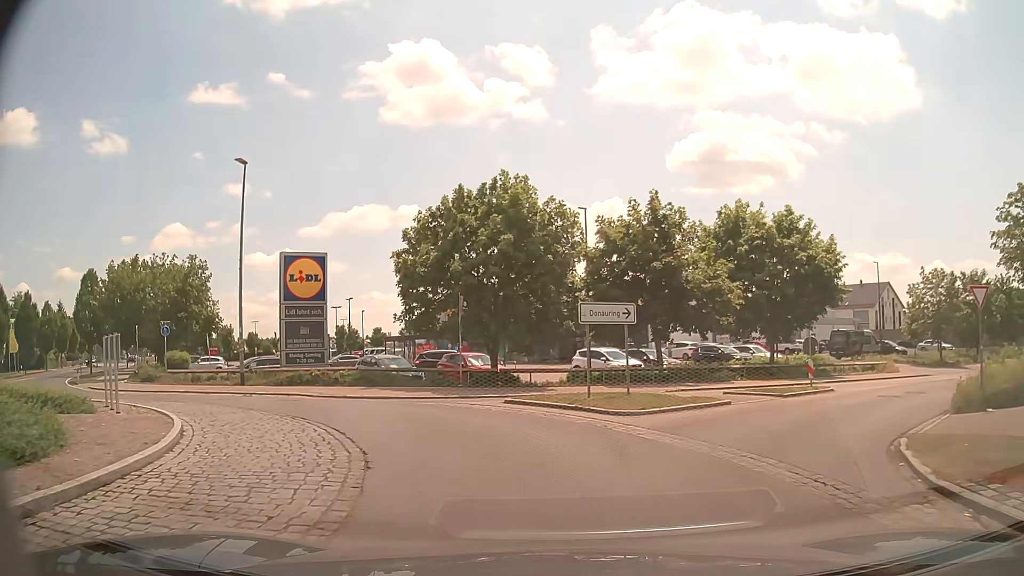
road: tertiary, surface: asphalt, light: Day
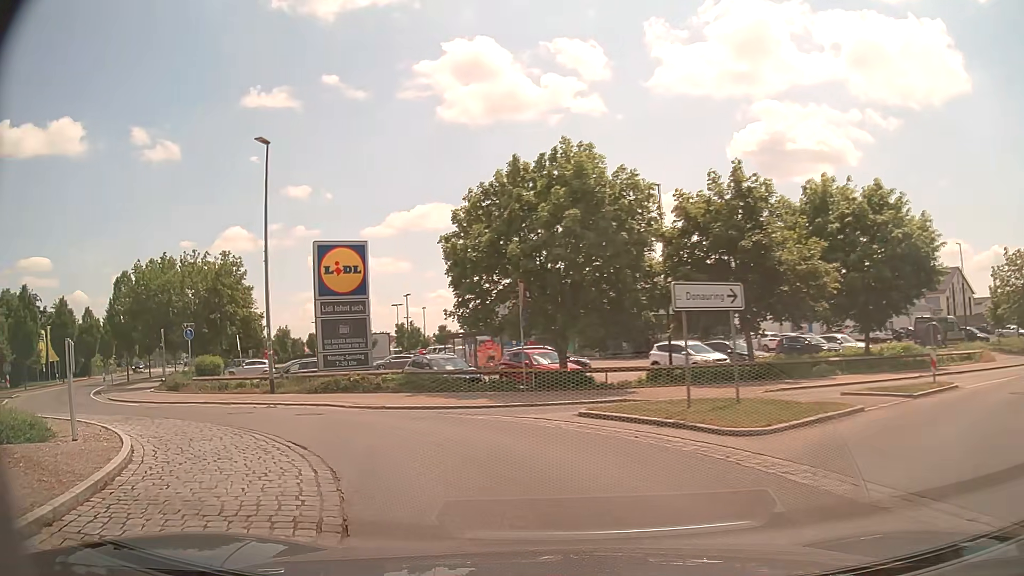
(-0.1, +3.6) m; -5°
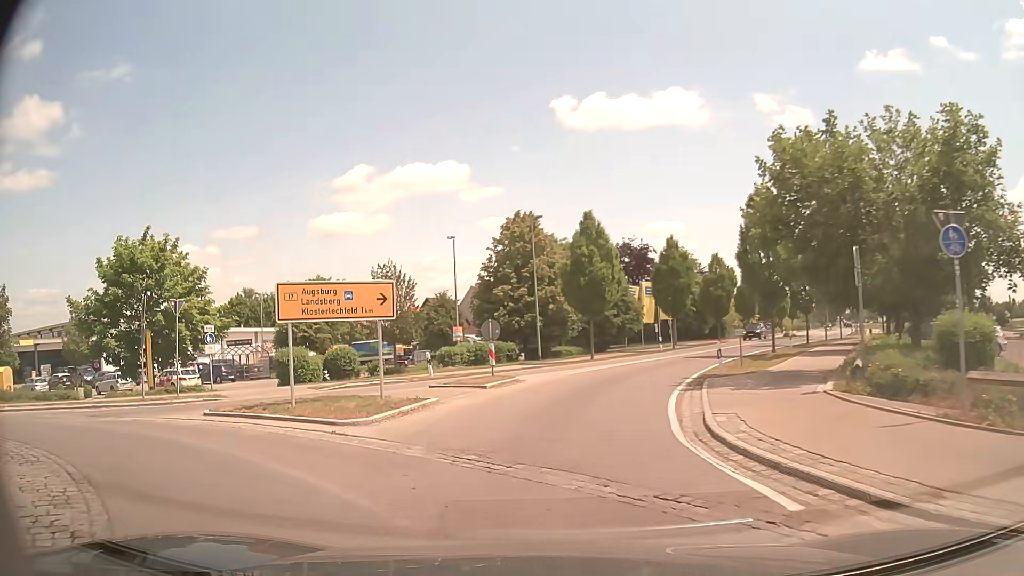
(-9.5, +16.1) m; -56°
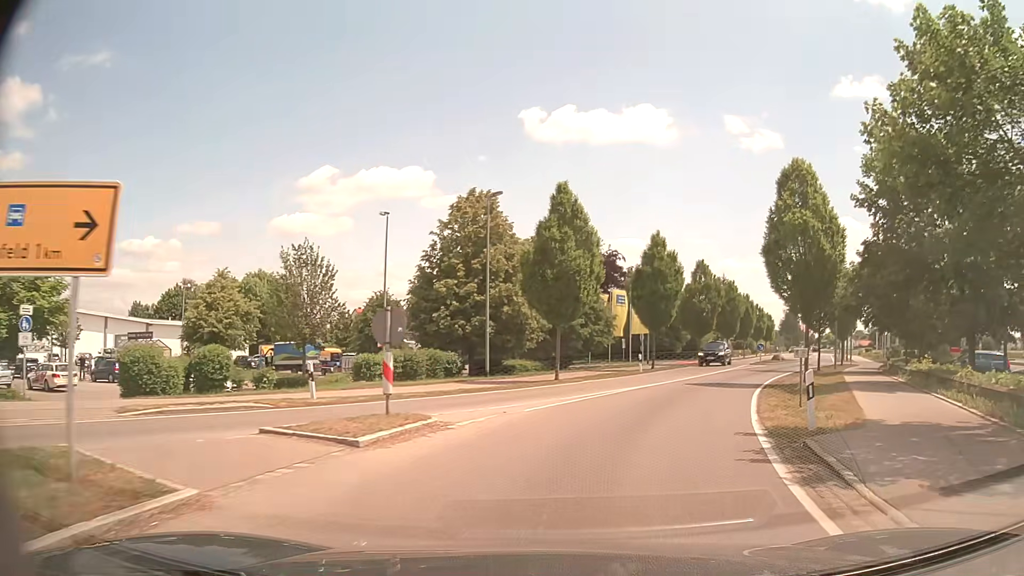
(-0.2, +9.4) m; +1°
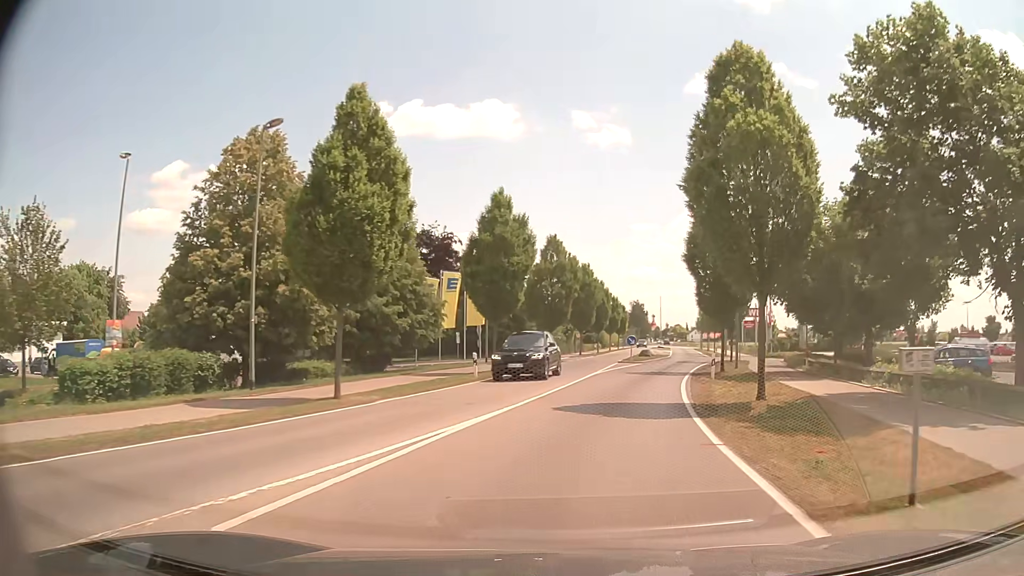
(+1.5, +10.7) m; +15°
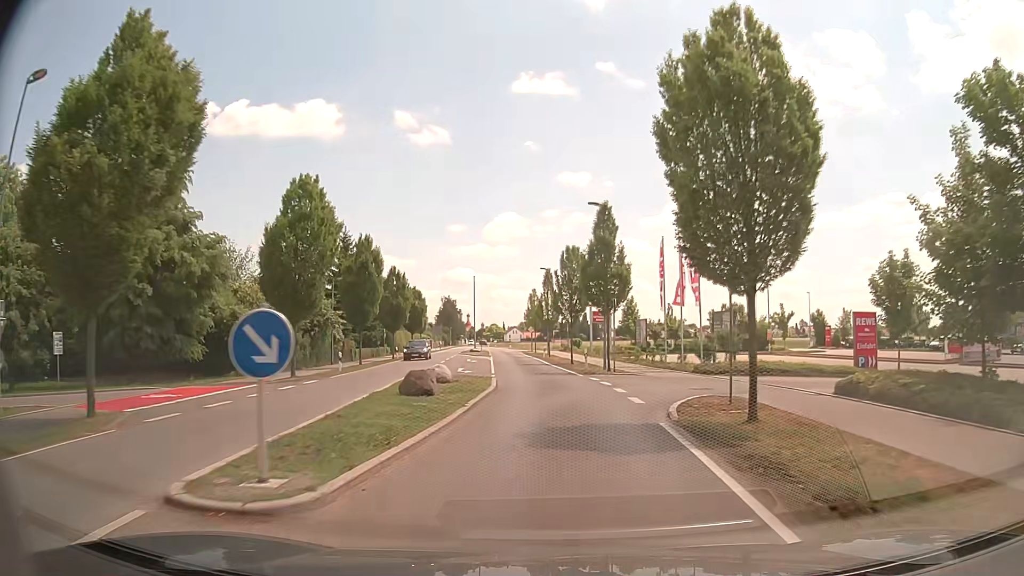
(+5.8, +33.6) m; +17°
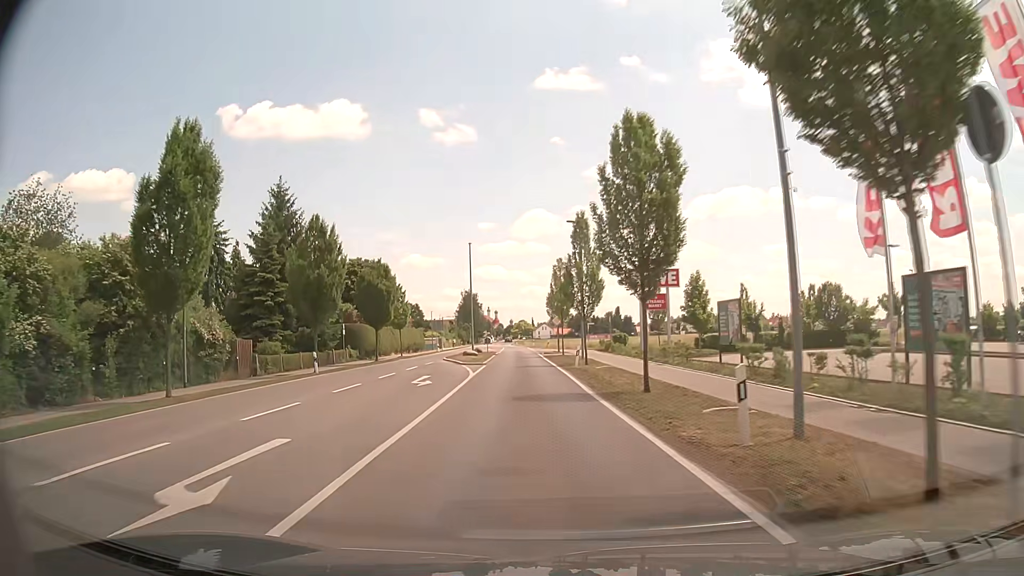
(-0.1, +24.6) m; -2°
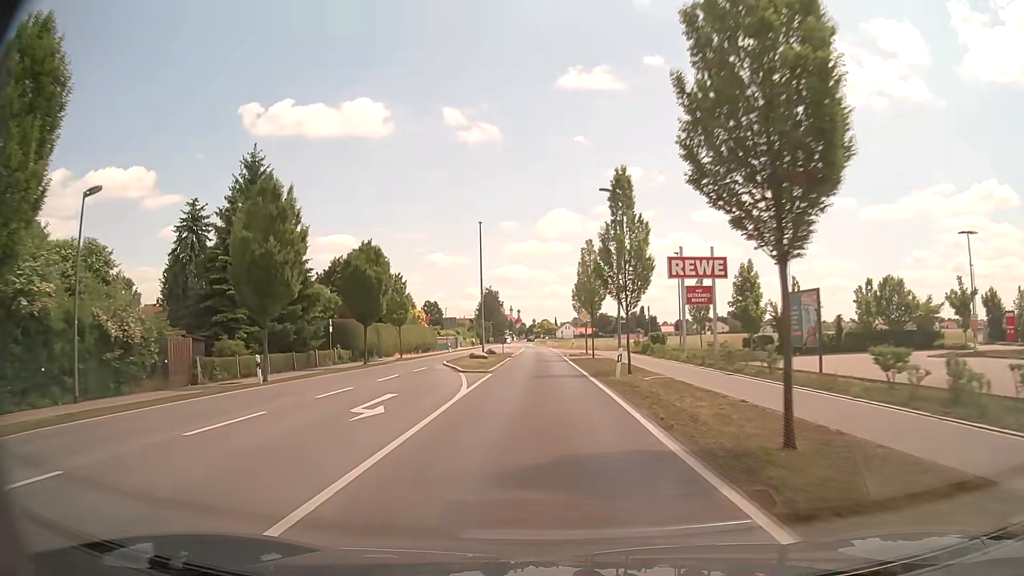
(-0.2, +8.8) m; -2°
